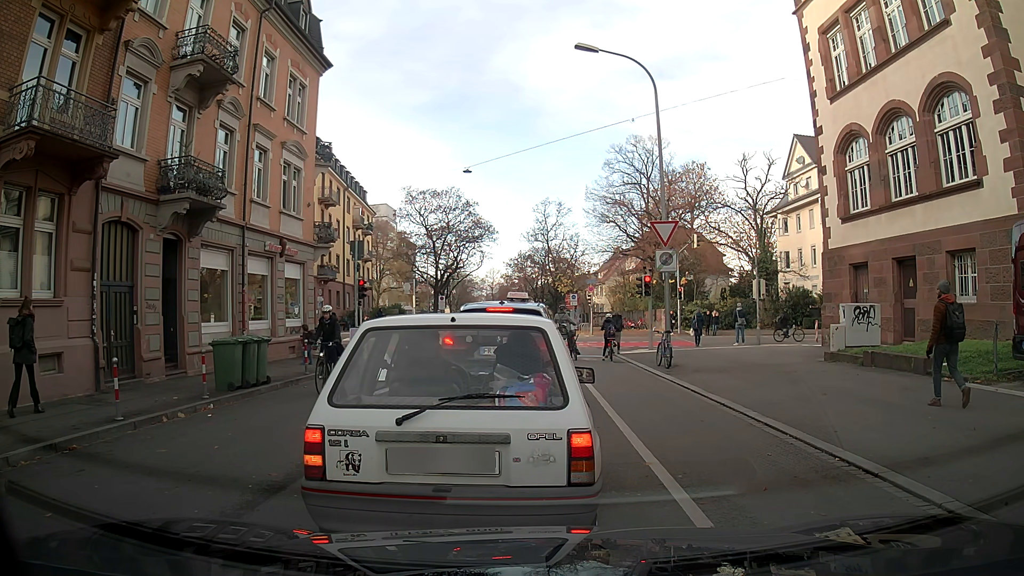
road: residential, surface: asphalt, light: Day
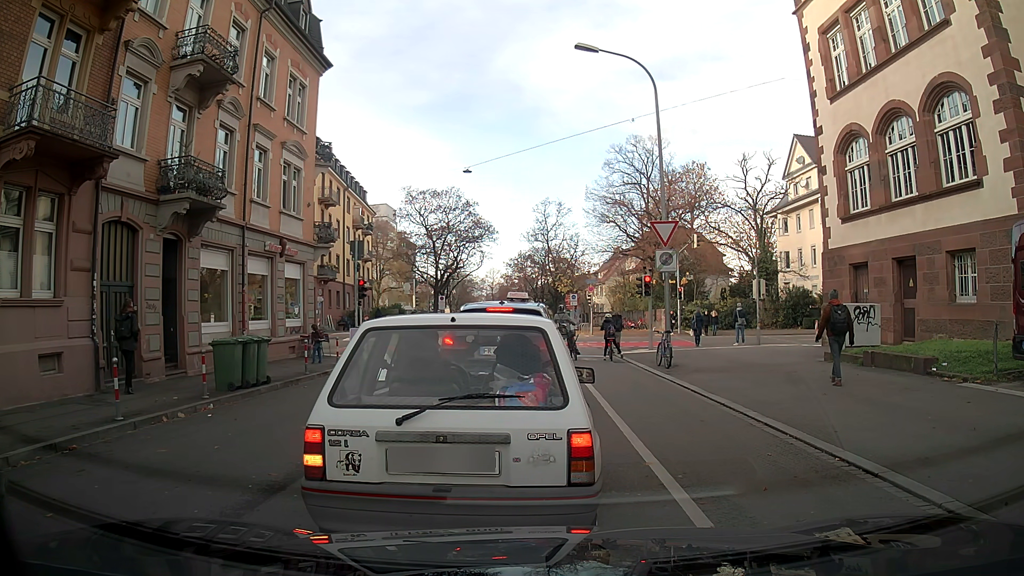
(0.0, 0.0) m; 0°
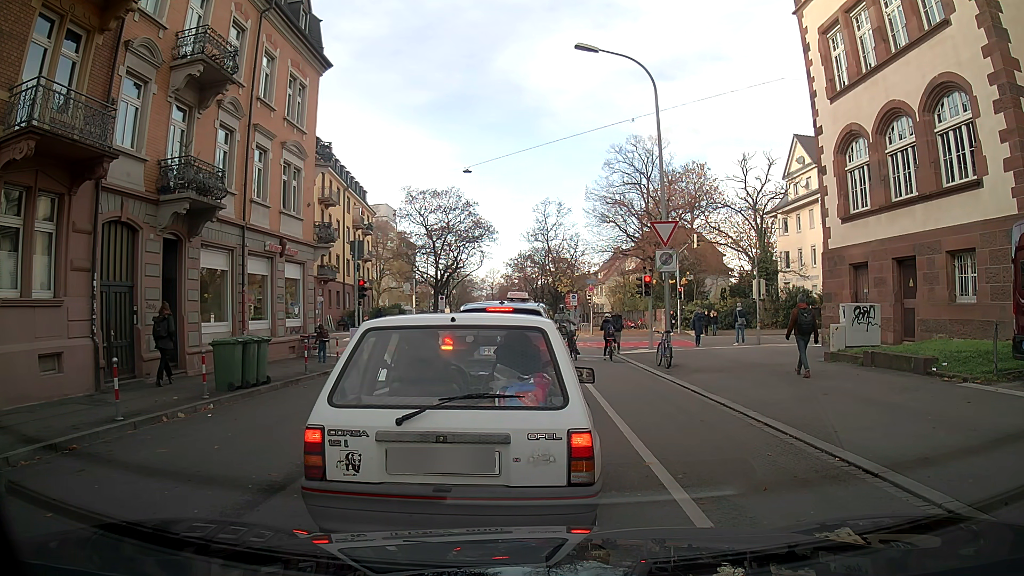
(0.0, 0.0) m; 0°
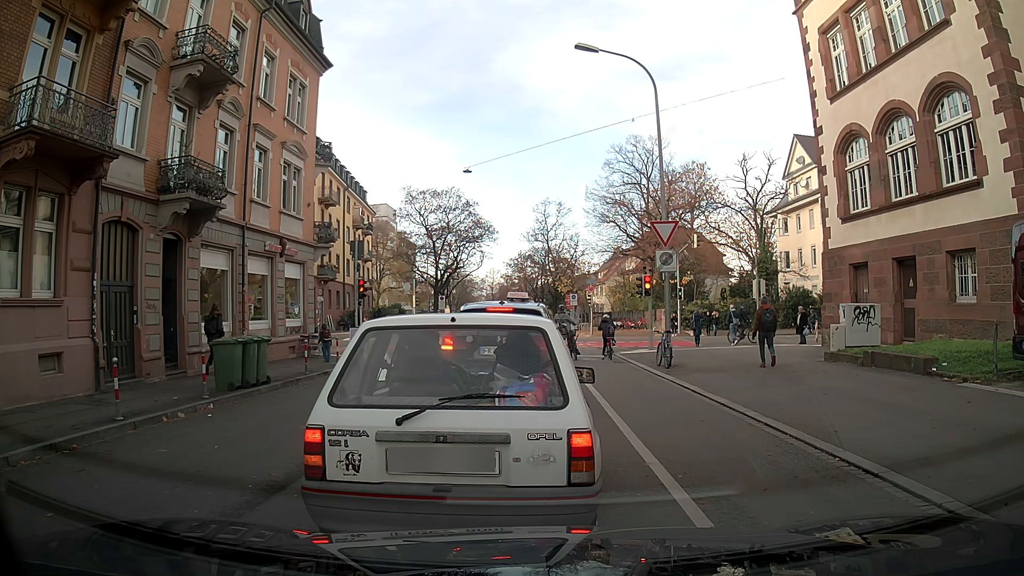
(0.0, 0.0) m; 0°
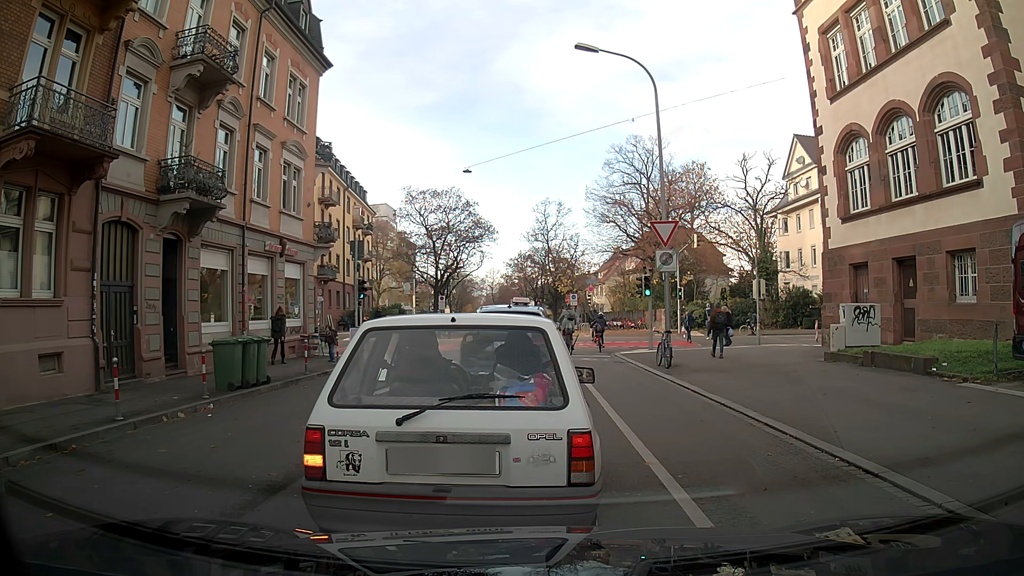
(0.0, 0.0) m; 0°
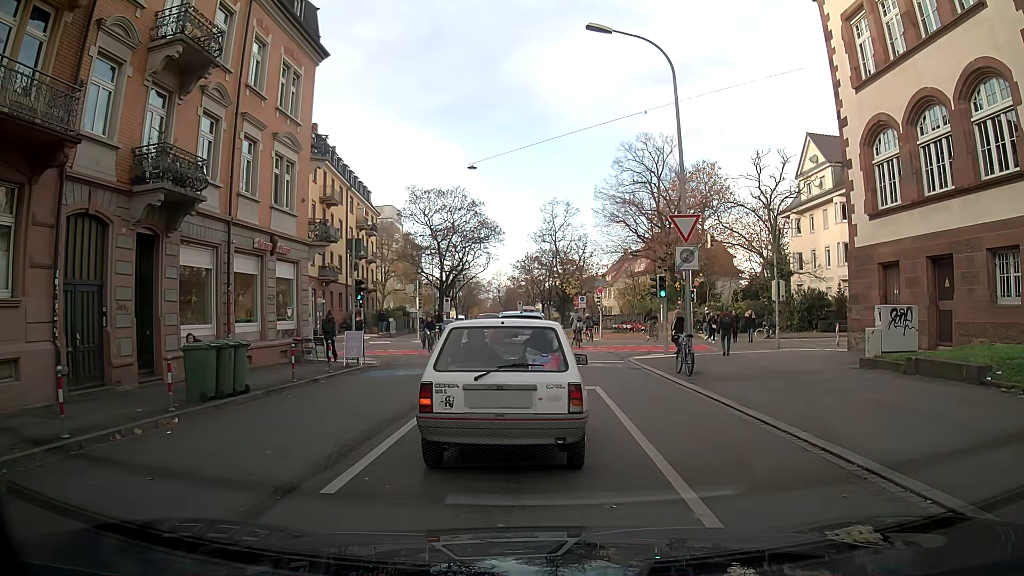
(0.0, +1.7) m; -2°
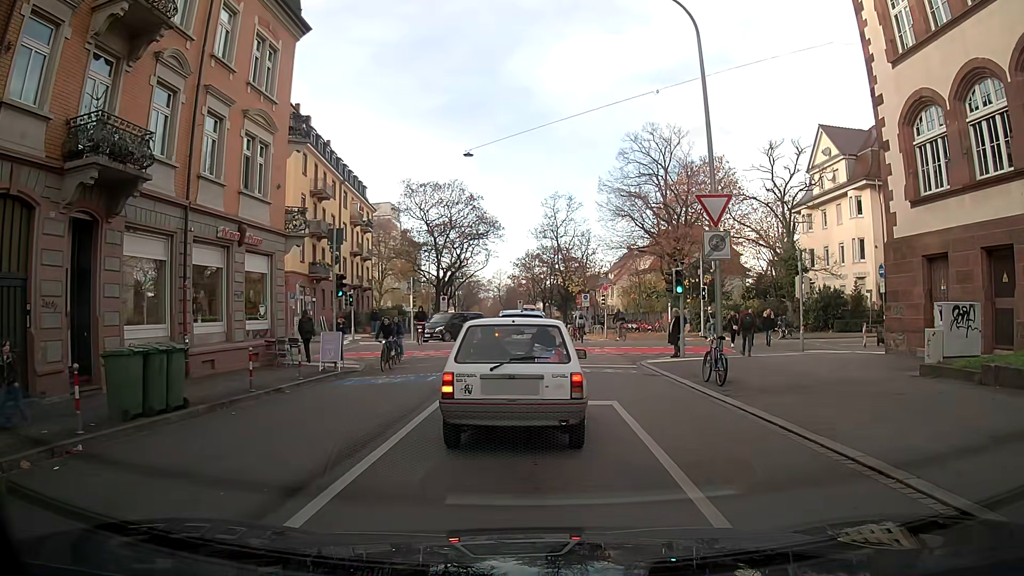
(-0.1, +2.8) m; -2°
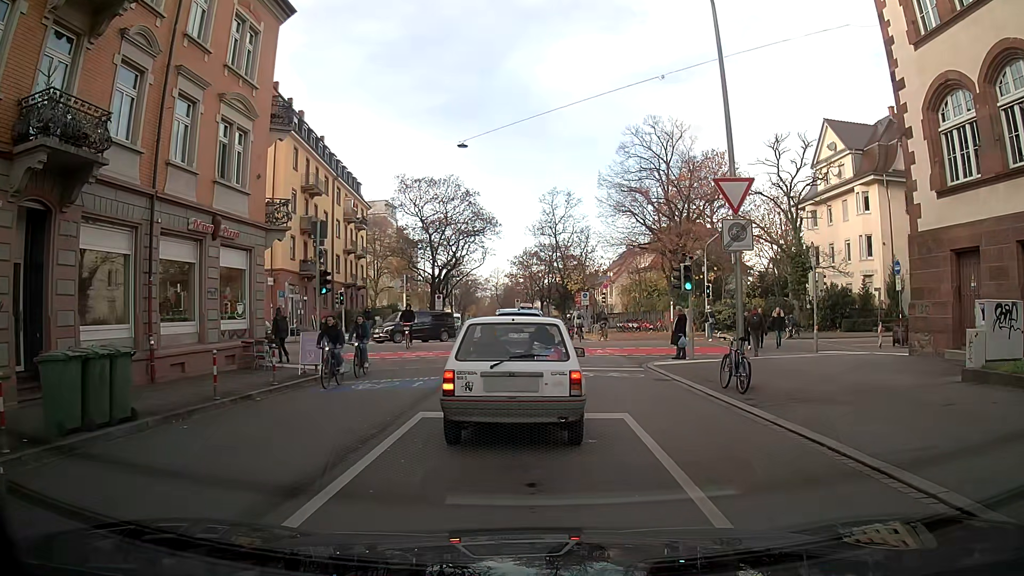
(0.0, +1.6) m; +1°
(0, +10) (0, +20) (+5, +28) (+14, +30) (+24, +30) (+34, +30) (+44, +30) (+54, +31) (+64, +31) (+74, +31) m
